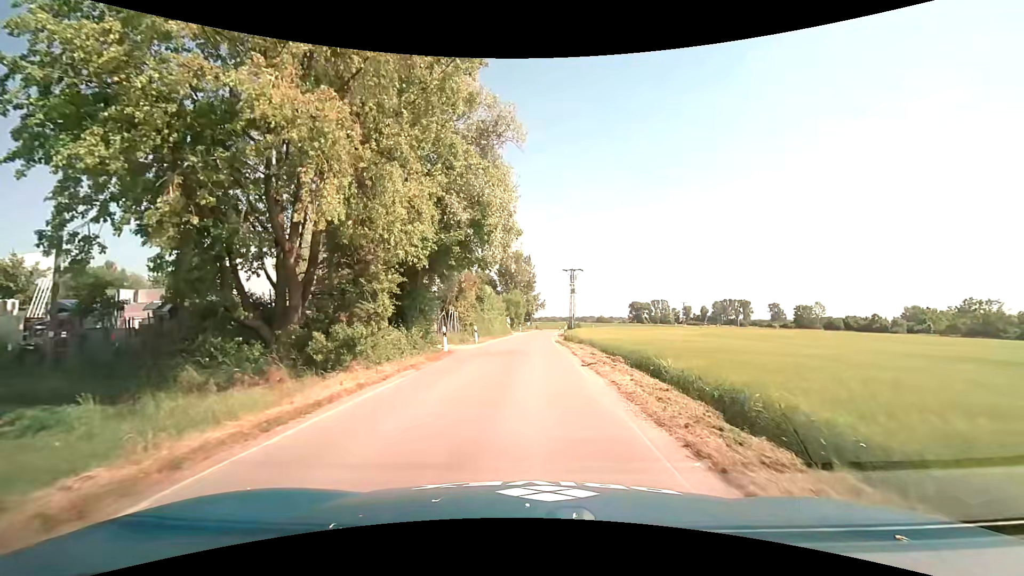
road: unclassified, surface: asphalt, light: Day
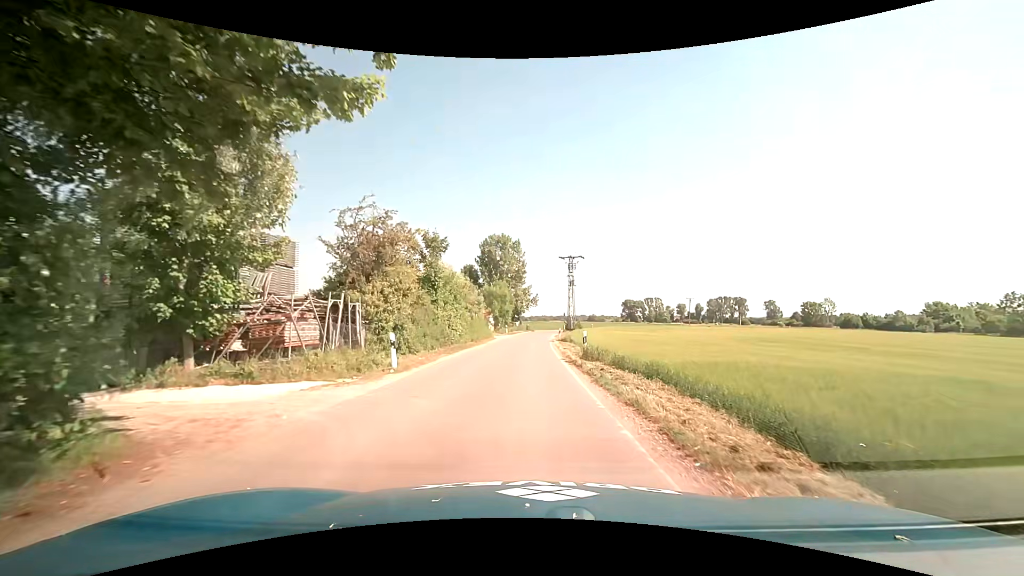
(+0.3, +18.3) m; +2°
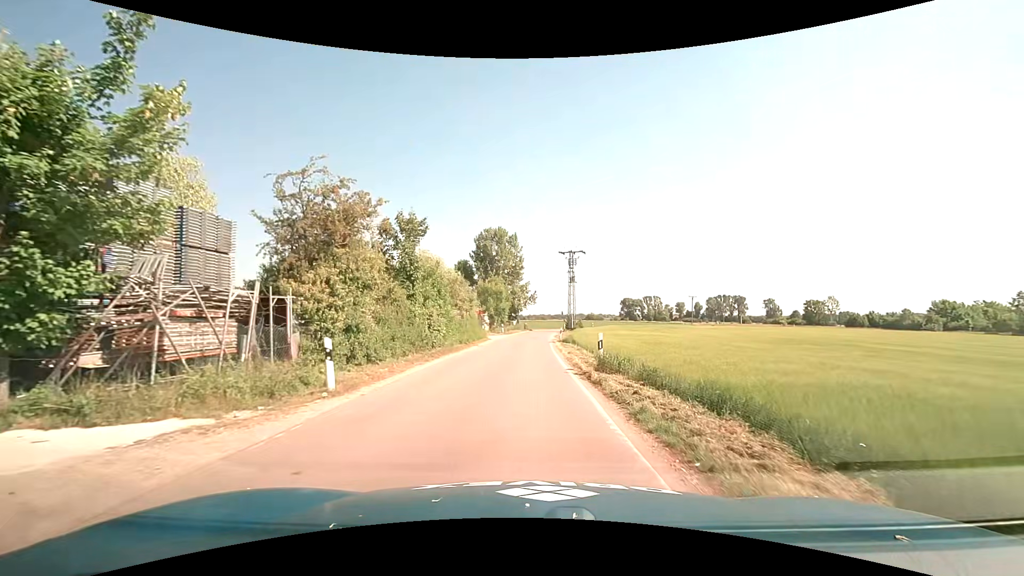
(0.0, +4.6) m; 0°
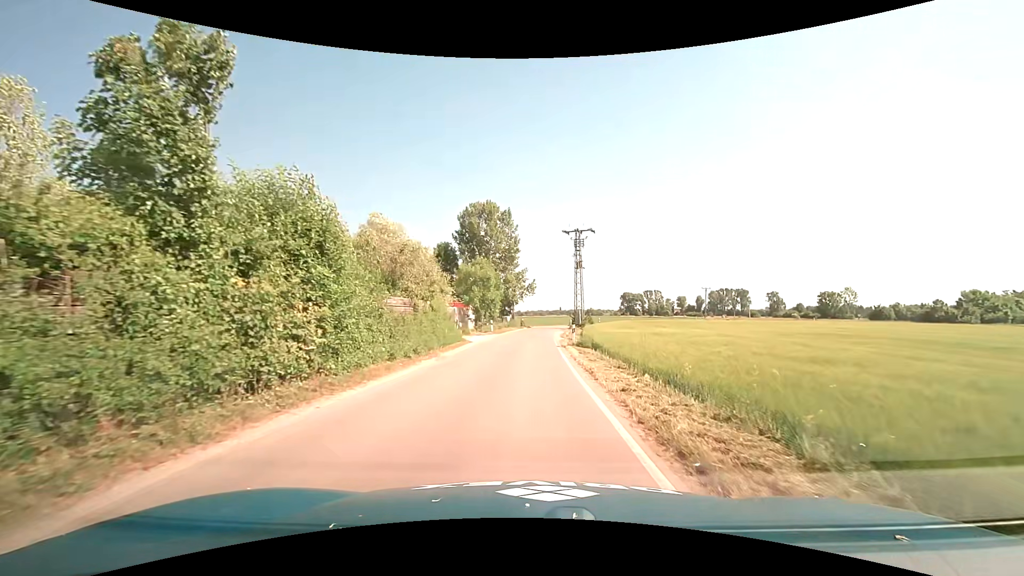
(+0.1, +14.0) m; +1°
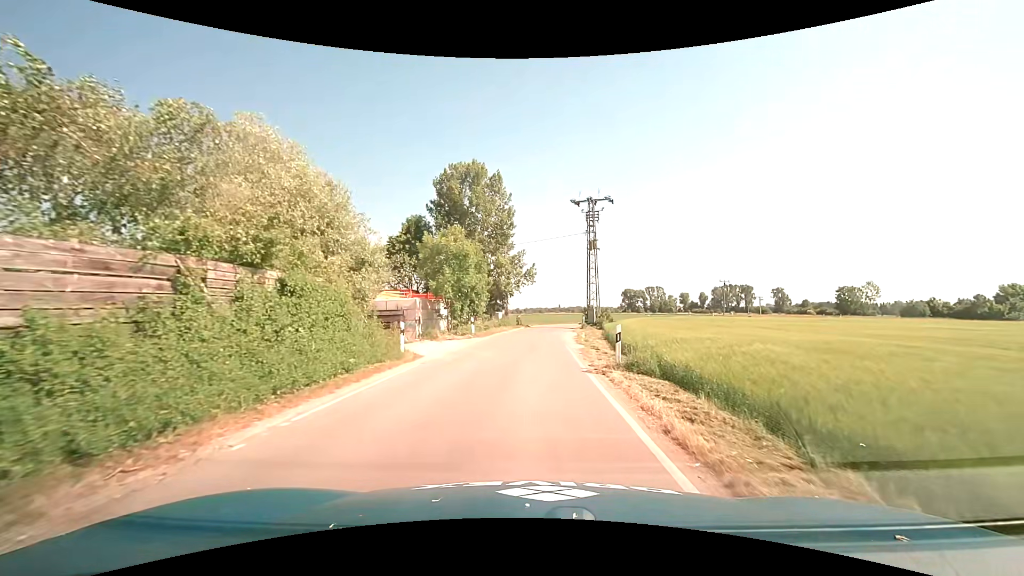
(0.0, +14.4) m; 0°
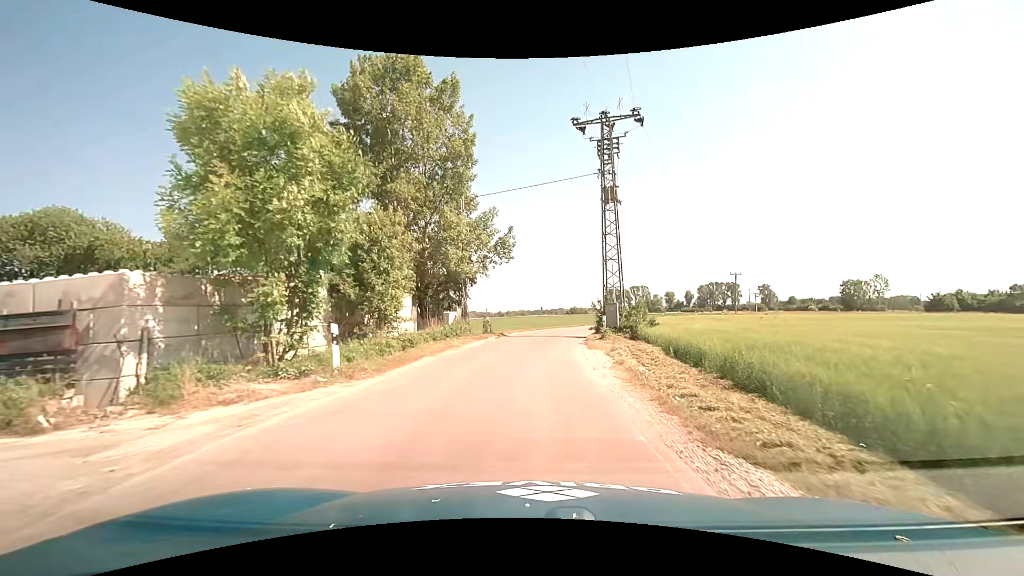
(+0.3, +19.5) m; +2°
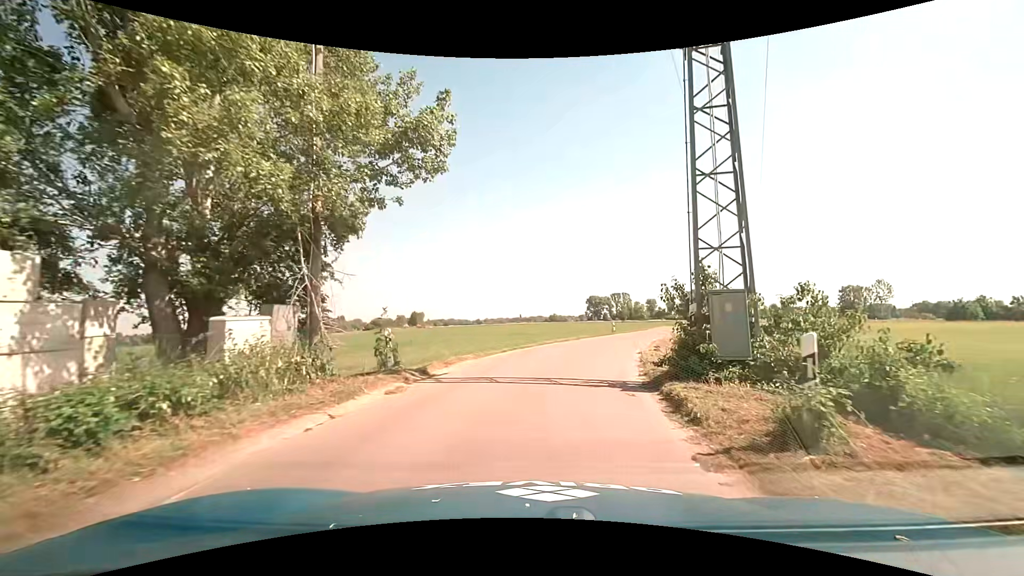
(+0.3, +17.2) m; +2°
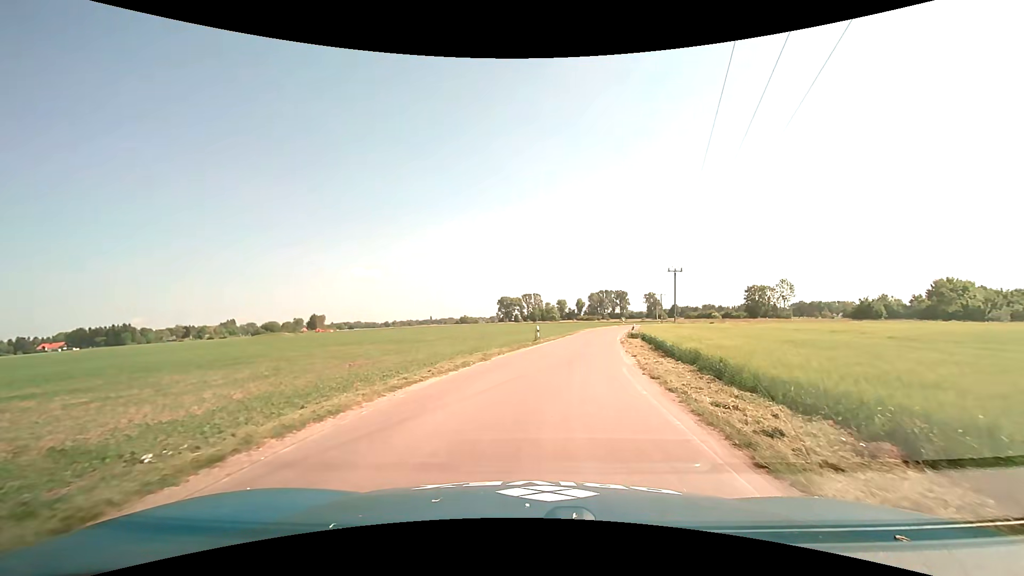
(+1.3, +15.9) m; +10°
(+1, +10) (+2, +20) (+3, +30) (+5, +40) (+7, +49) (+9, +59) (+12, +69) (+15, +78) (+19, +87) (+25, +95) m
